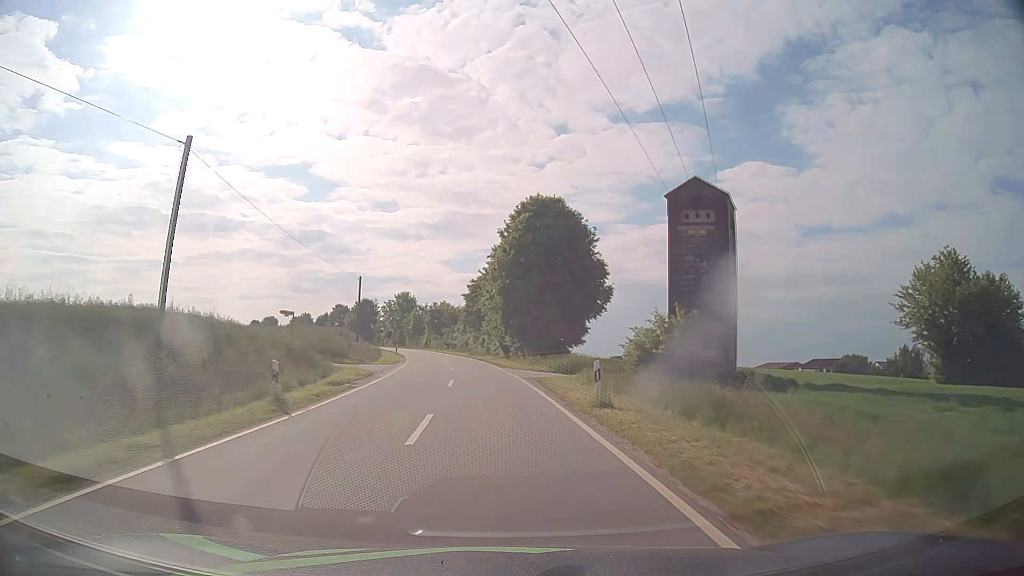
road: tertiary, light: Day
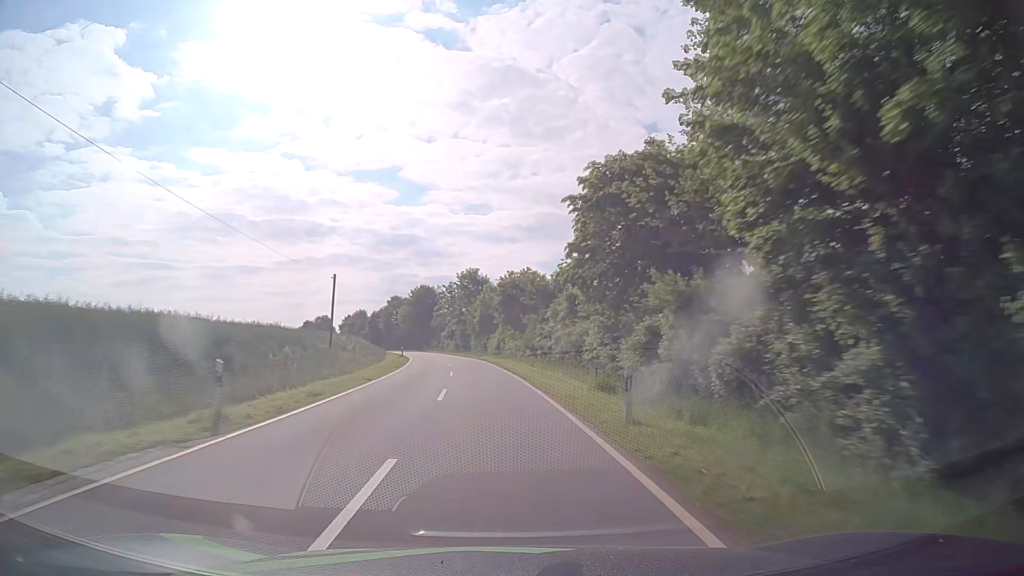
(-4.0, +54.0) m; -8°
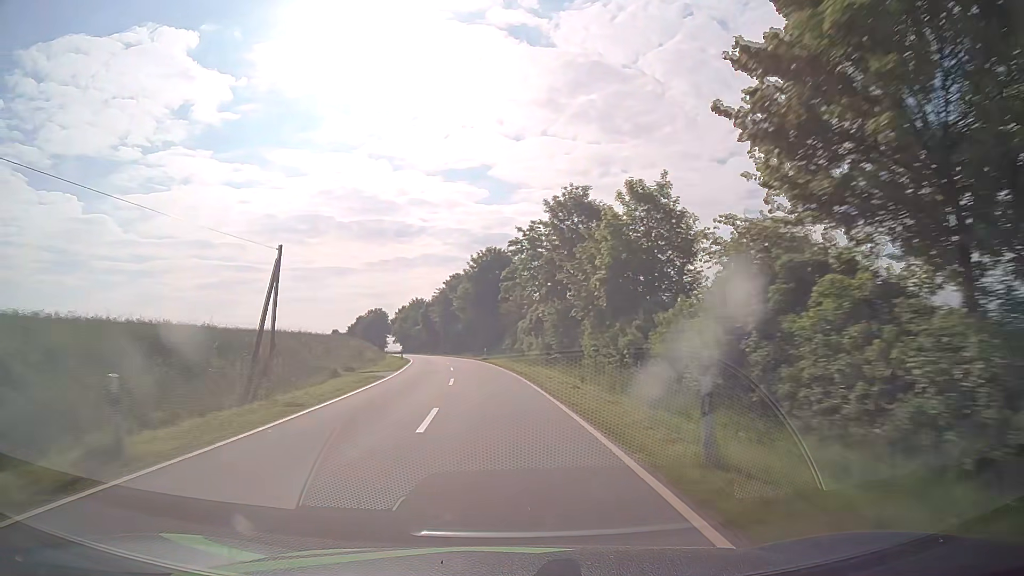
(-3.4, +54.6) m; -8°
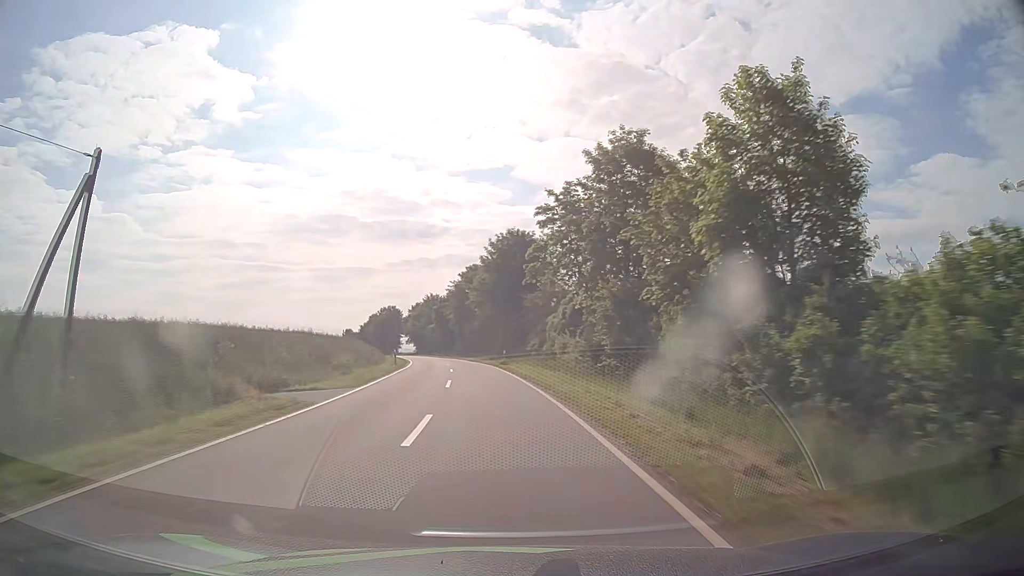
(-0.2, +13.8) m; -2°
(0, +10) (0, +20) (-1, +30) (-2, +40) (-3, +50) (-4, +60) (-6, +70) (-8, +80) (-10, +89) (-12, +99) m
